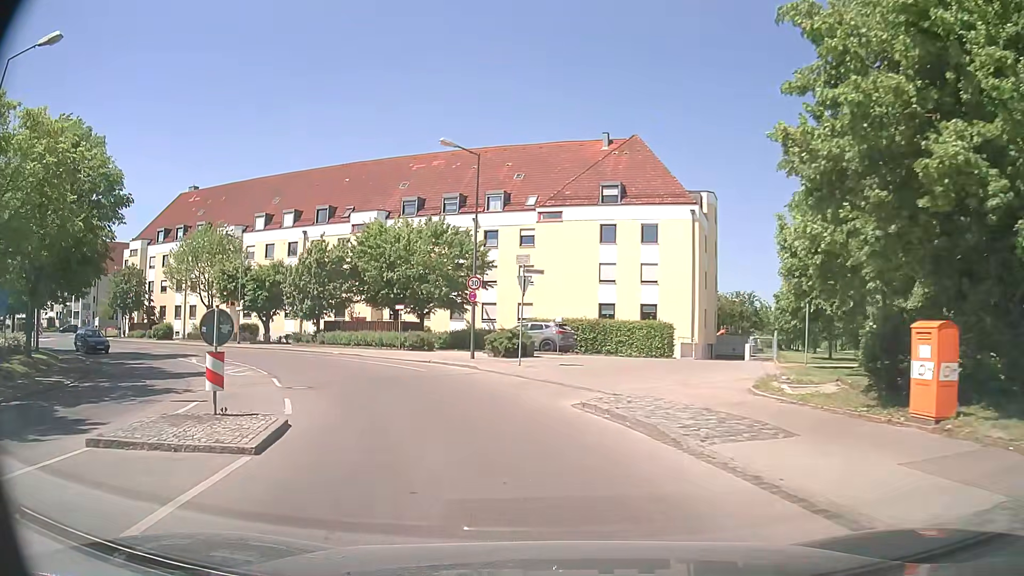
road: residential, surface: asphalt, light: Day
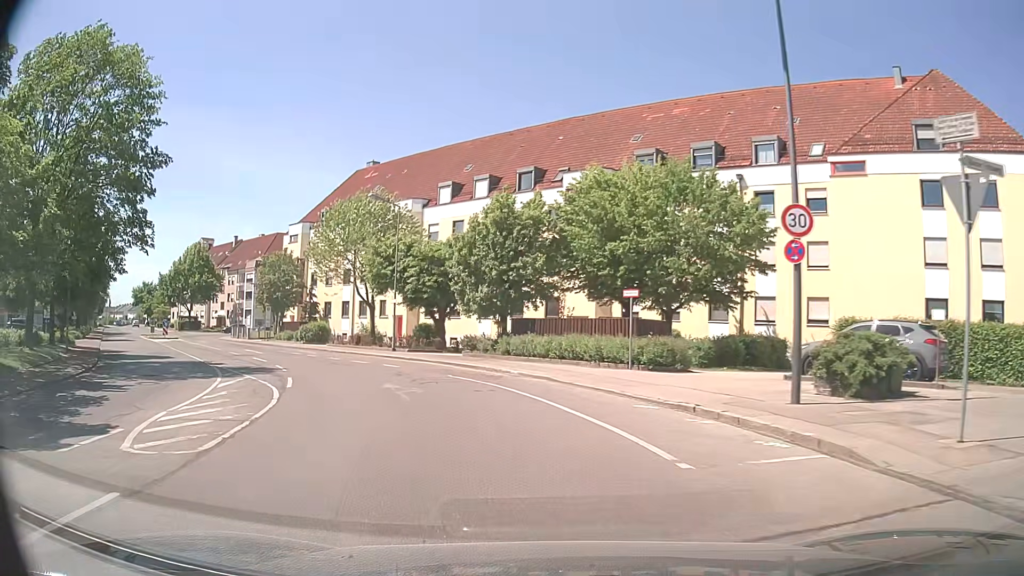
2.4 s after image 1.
(-2.4, +16.2) m; -20°
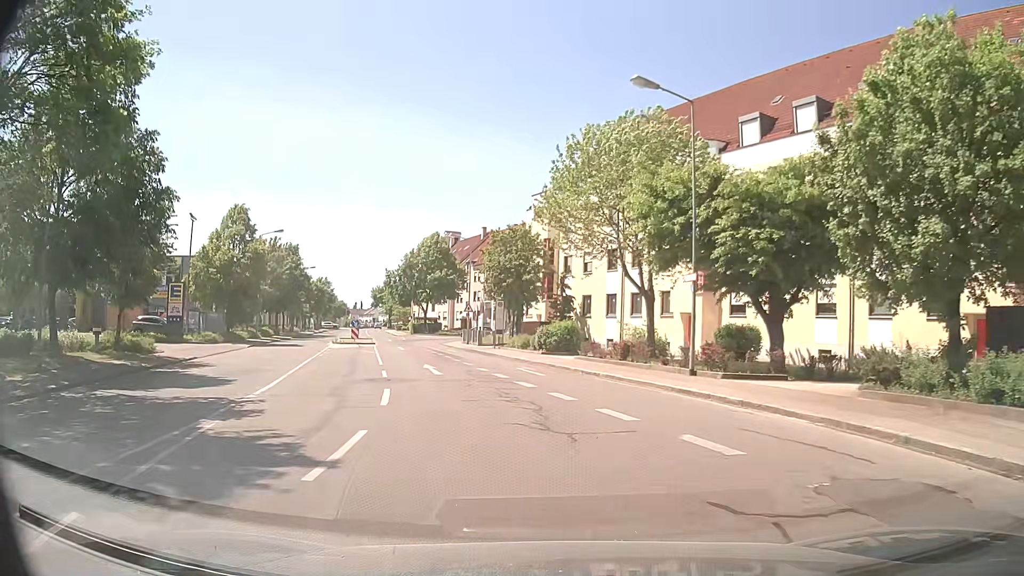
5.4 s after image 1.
(-3.8, +16.8) m; -25°
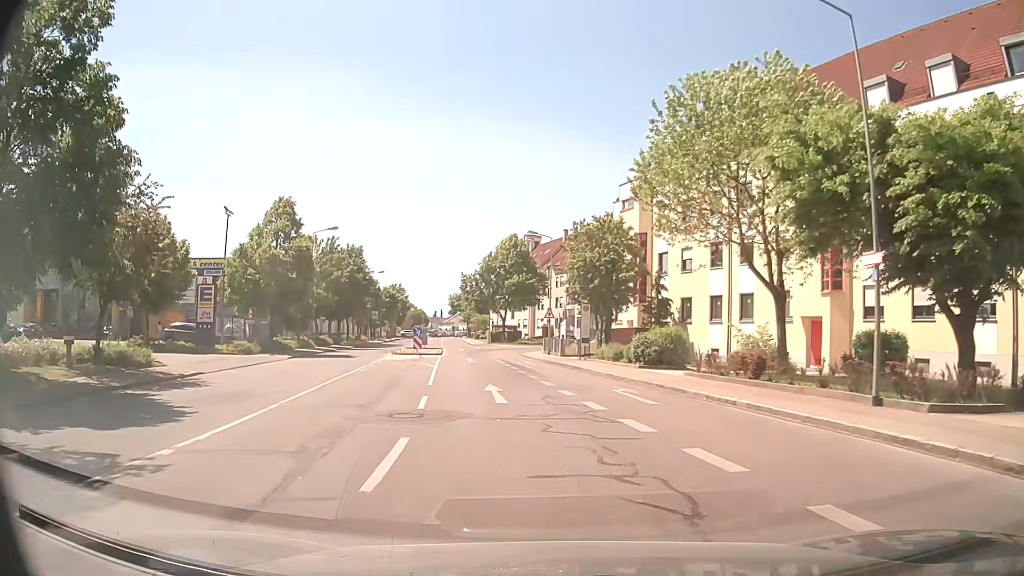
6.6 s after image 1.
(-0.3, +6.2) m; -7°
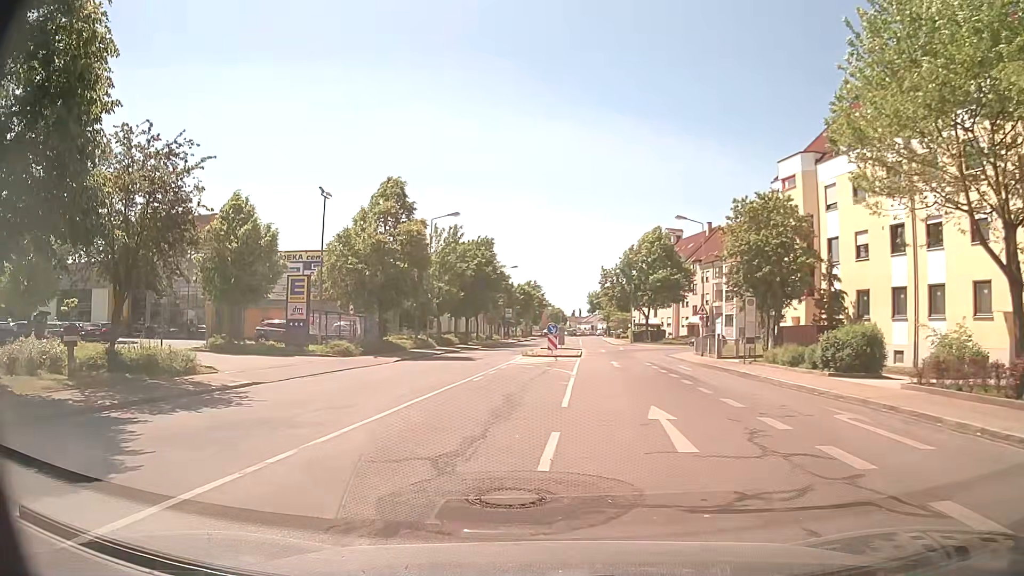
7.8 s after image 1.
(-0.4, +5.8) m; -10°
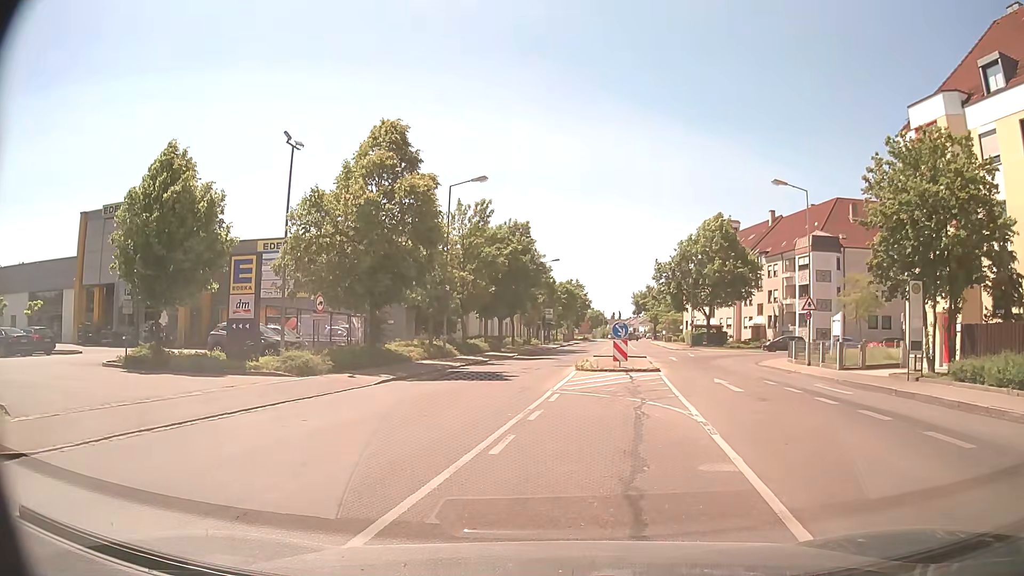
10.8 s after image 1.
(-0.9, +10.8) m; -3°
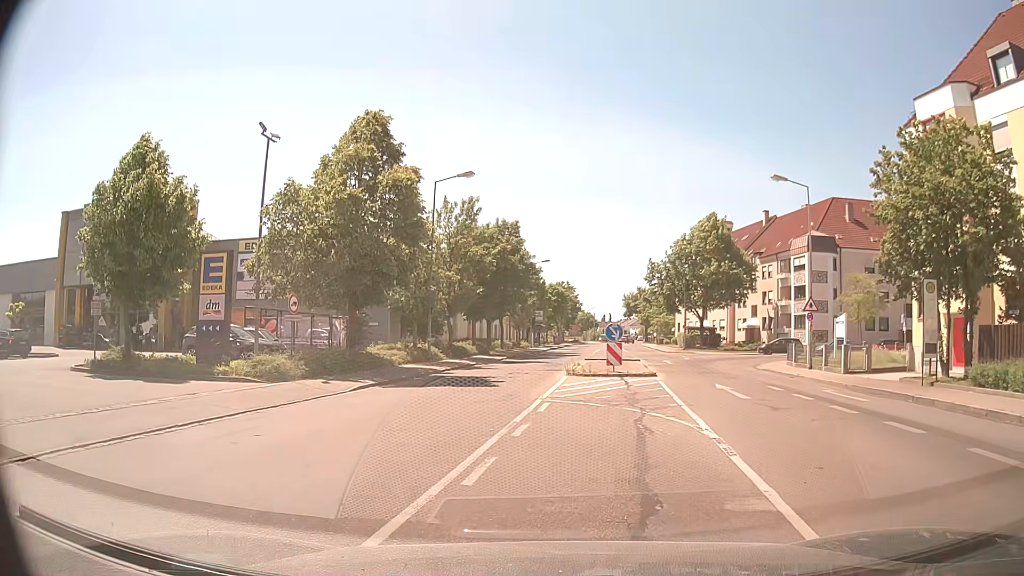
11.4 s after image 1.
(0.0, +1.4) m; 0°
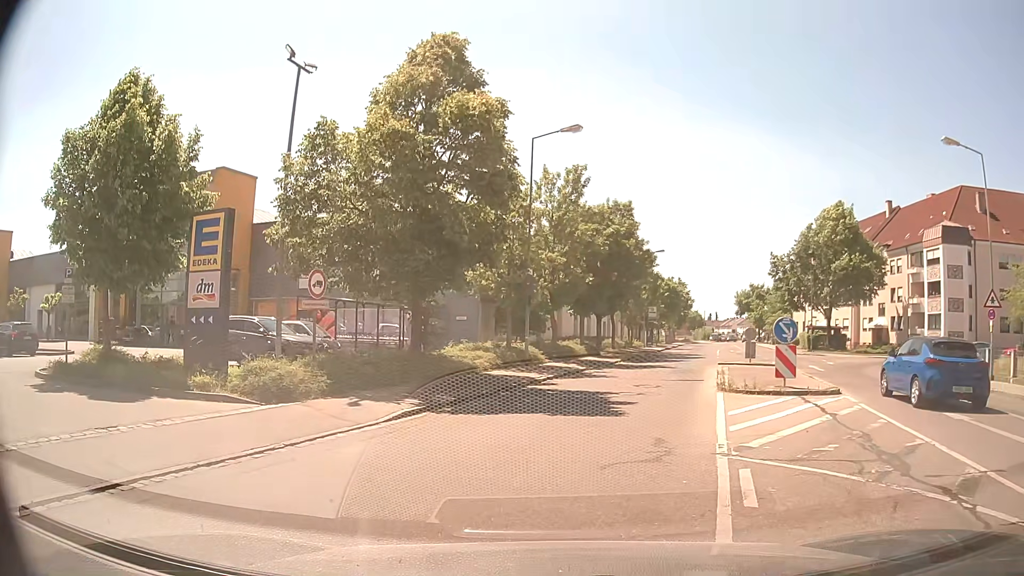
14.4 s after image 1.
(-0.6, +6.8) m; -8°
